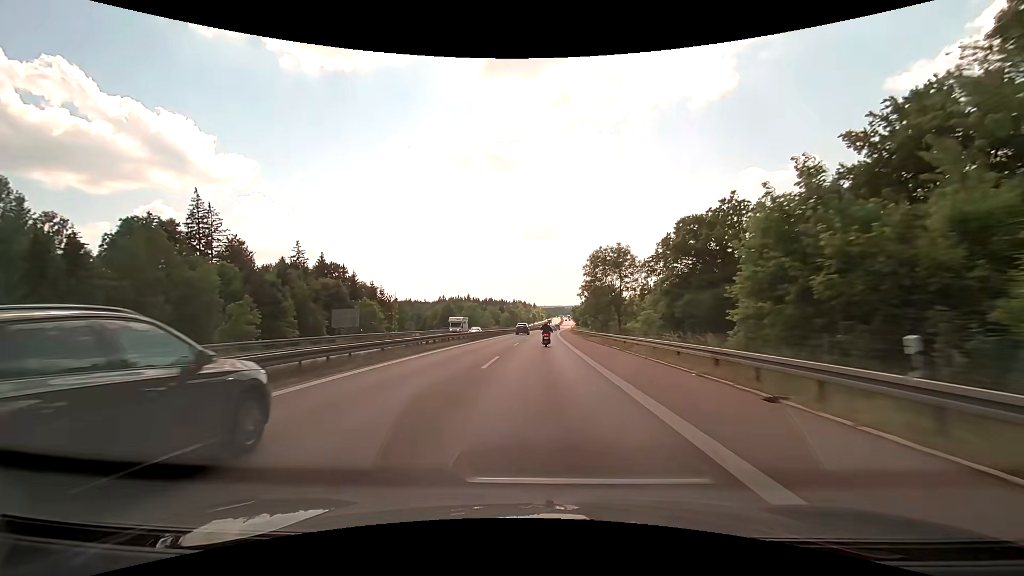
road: motorway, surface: asphalt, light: Day
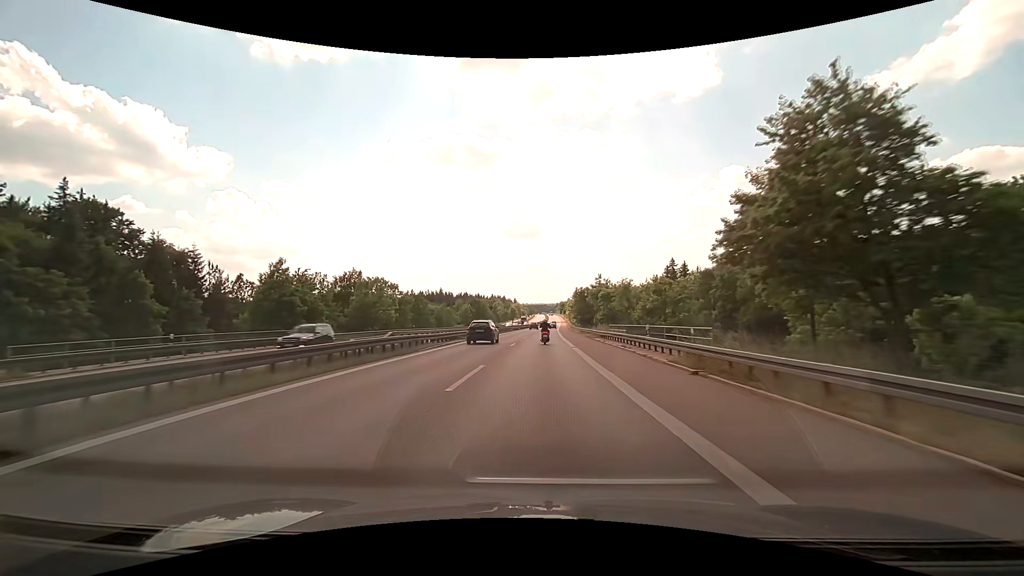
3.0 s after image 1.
(+1.3, +77.1) m; +2°
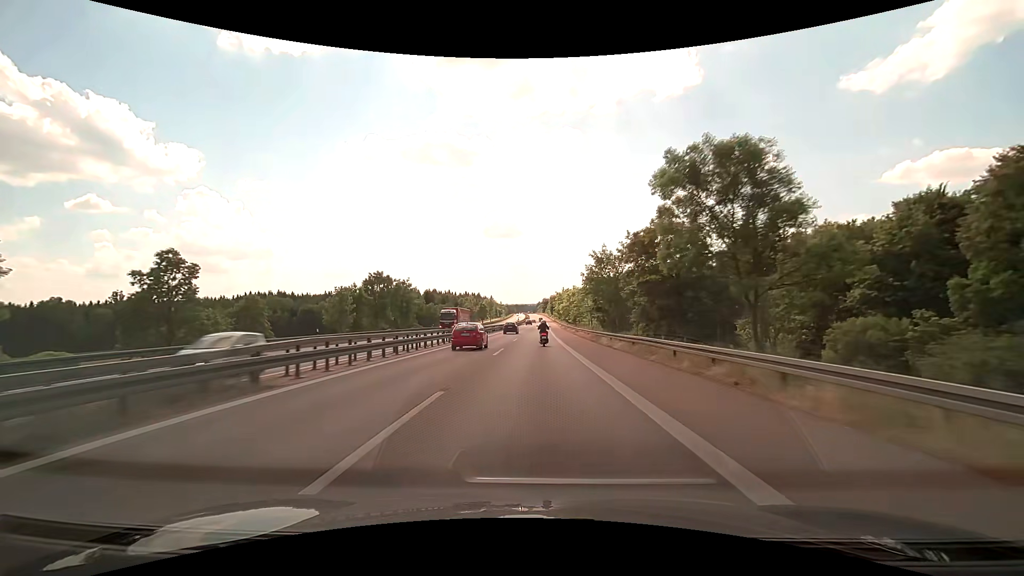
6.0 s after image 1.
(+1.5, +77.1) m; +2°
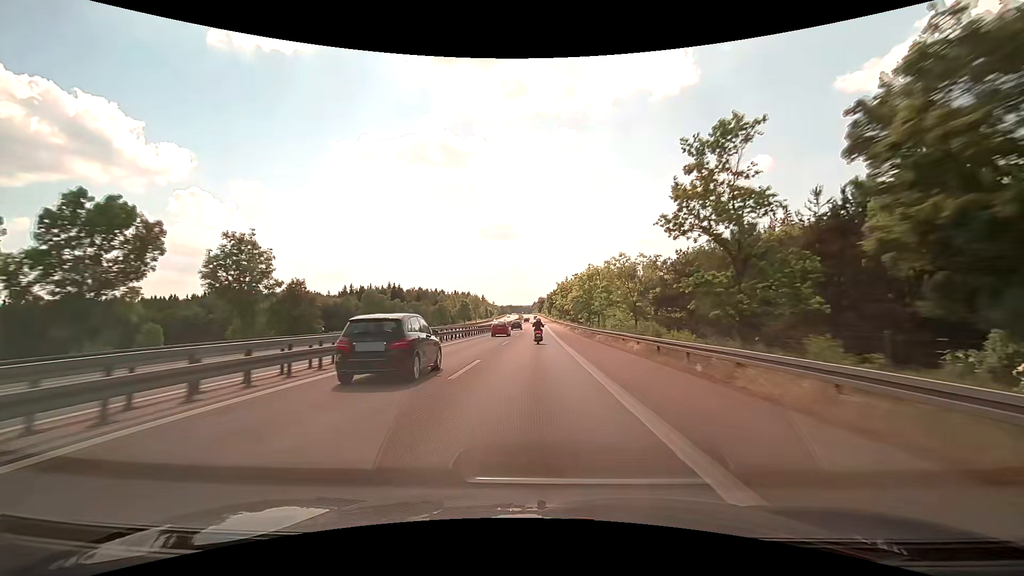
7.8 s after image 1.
(+0.2, +46.0) m; +1°
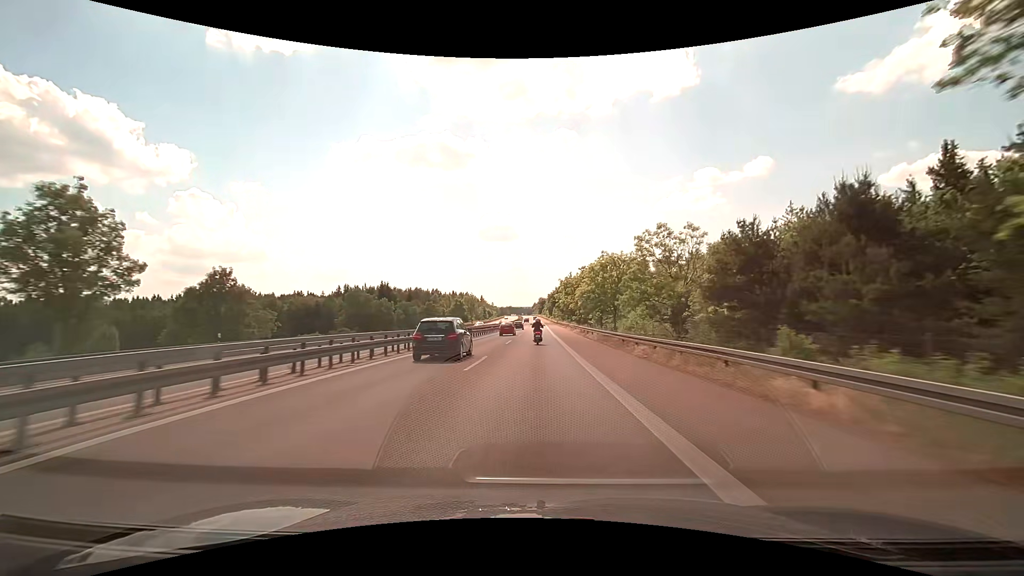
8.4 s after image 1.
(0.0, +15.3) m; 0°
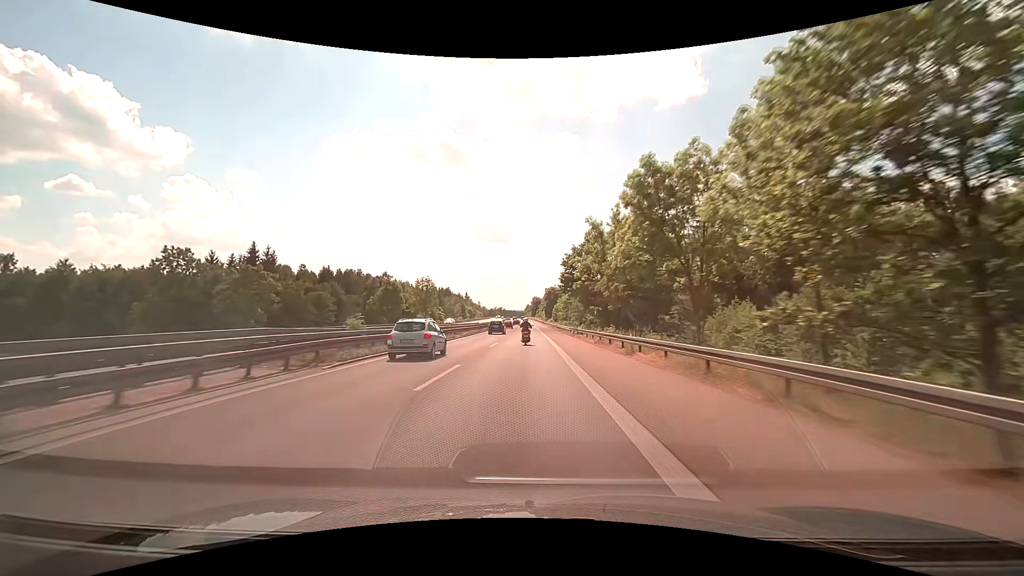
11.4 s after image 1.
(+0.3, +75.9) m; 0°
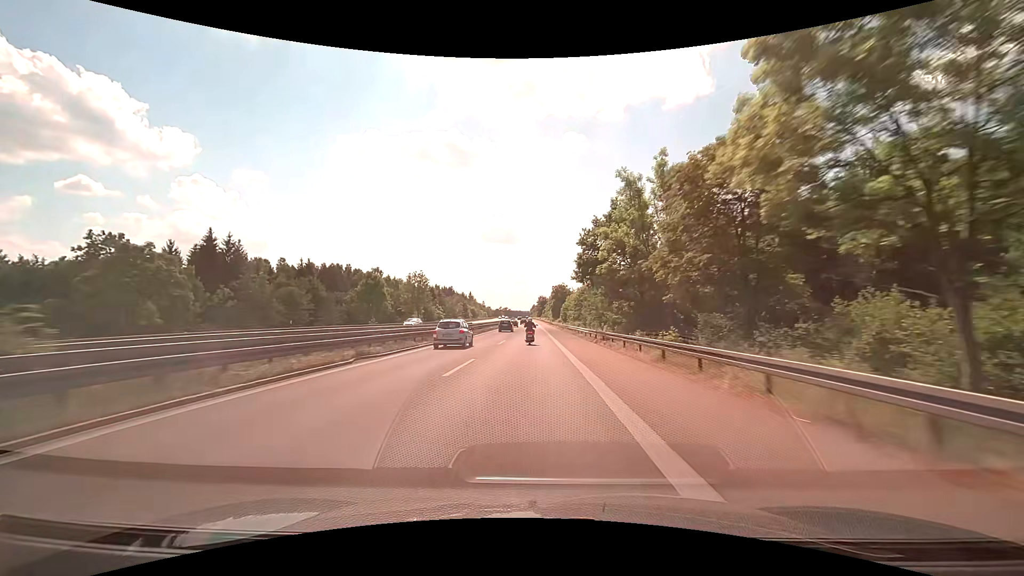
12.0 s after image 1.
(0.0, +15.1) m; 0°
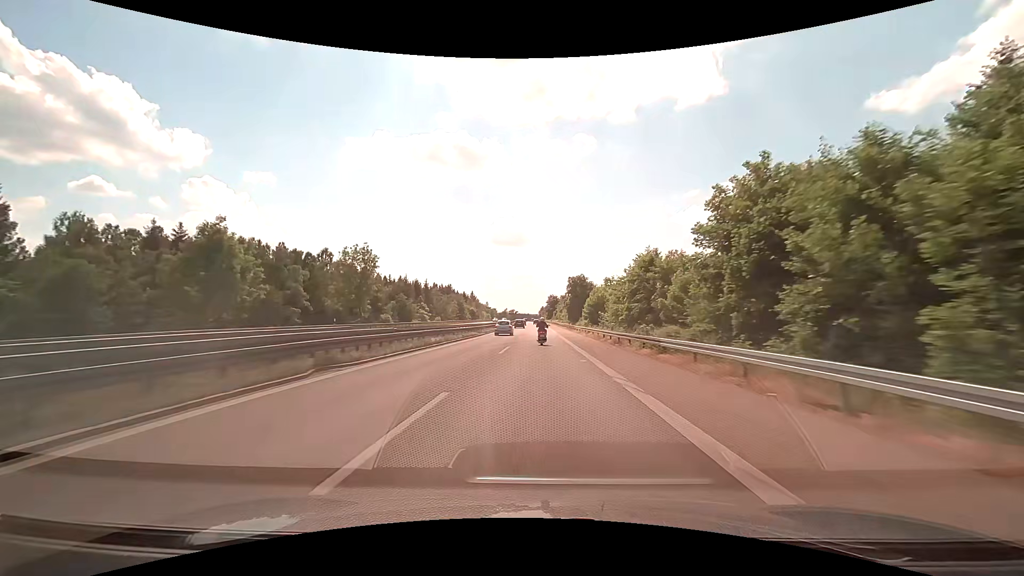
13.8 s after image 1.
(-0.7, +45.1) m; -1°
(0, +10) (0, +20) (0, +30) (0, +40) (0, +50) (0, +60) (0, +70) (0, +80) (0, +90) (0, +100) m
